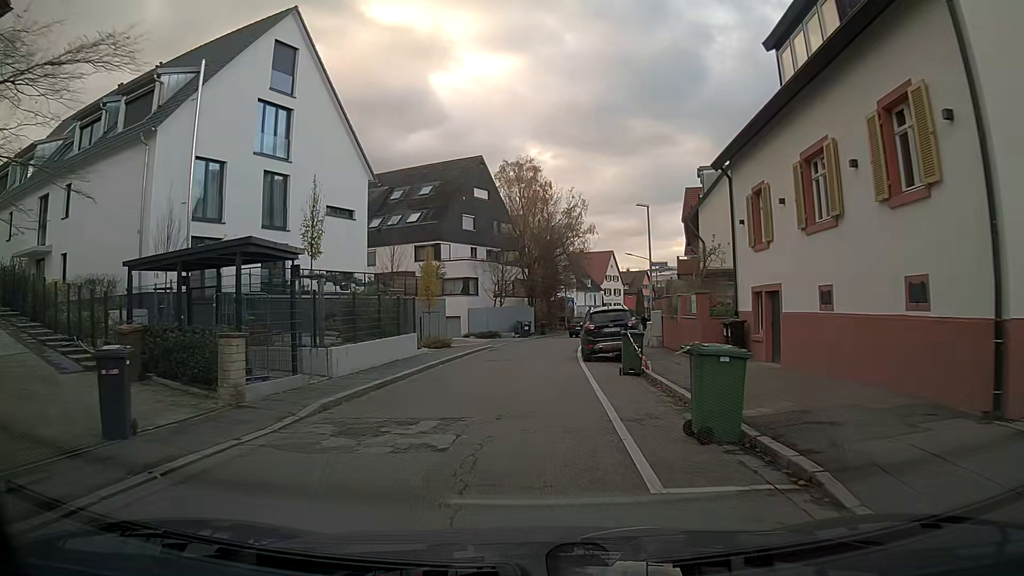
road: unclassified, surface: asphalt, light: Day
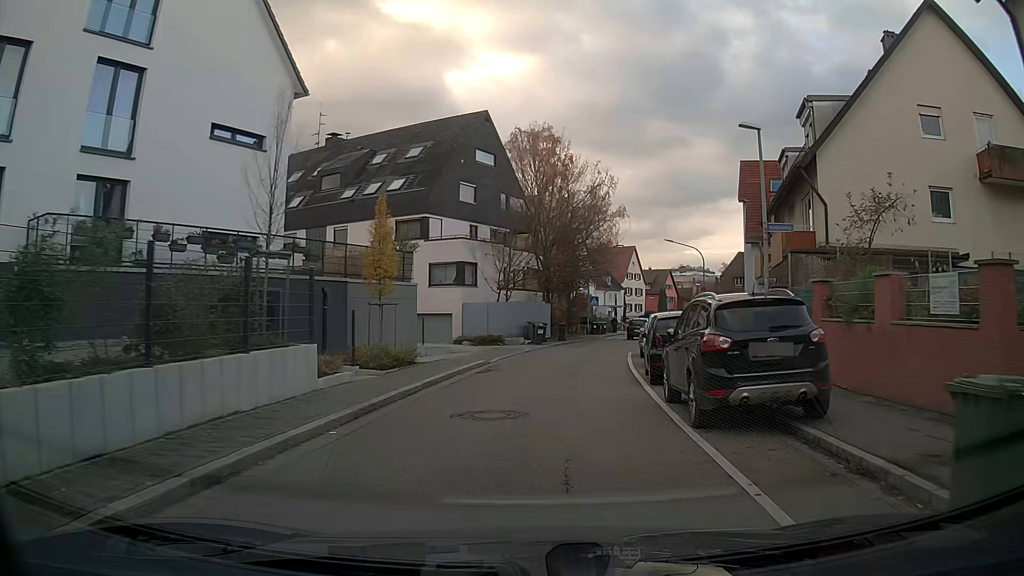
(0.0, +13.0) m; +1°
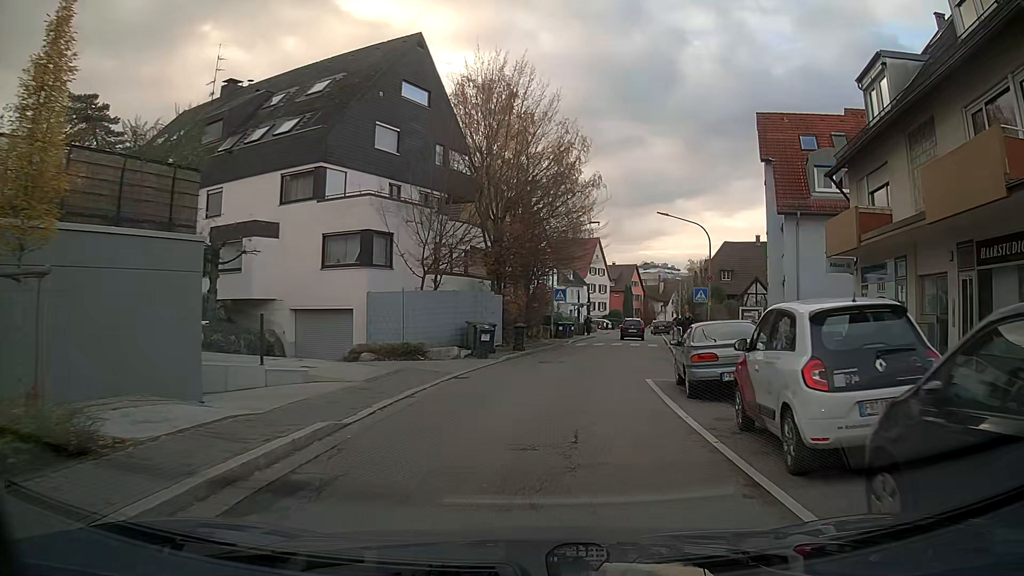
(+0.3, +13.2) m; +4°
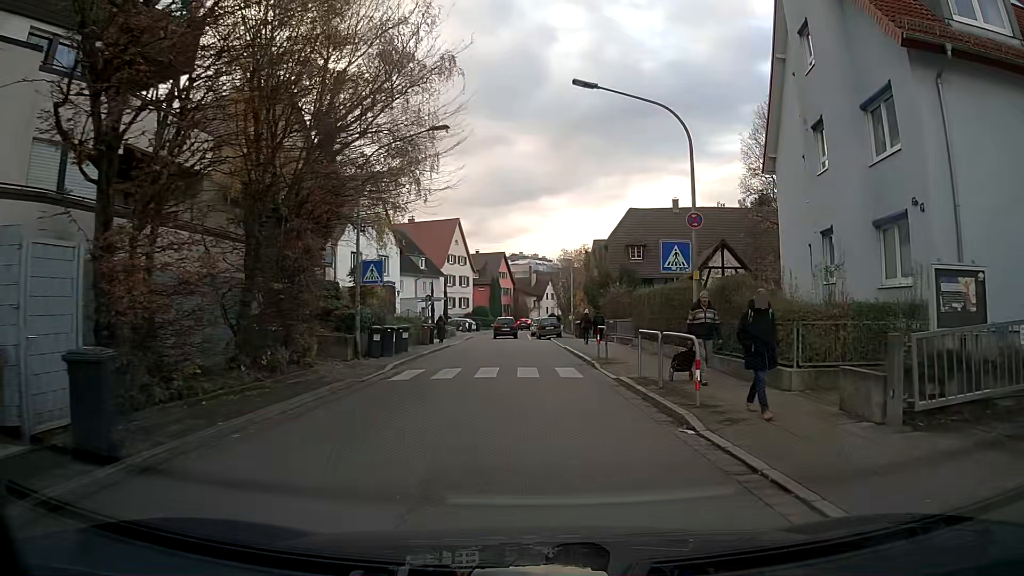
(+2.1, +21.0) m; +11°
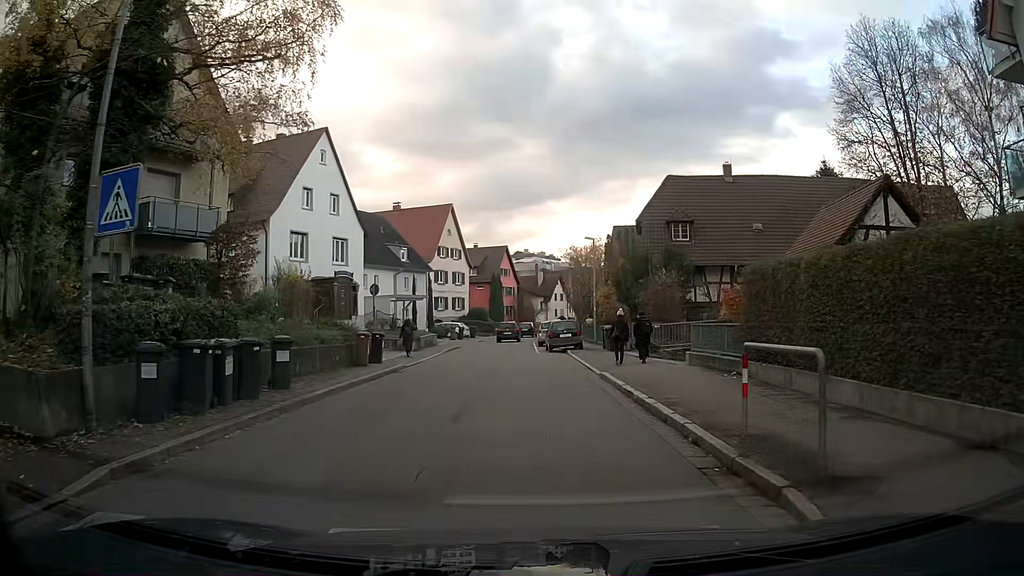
(-0.3, +14.3) m; -2°
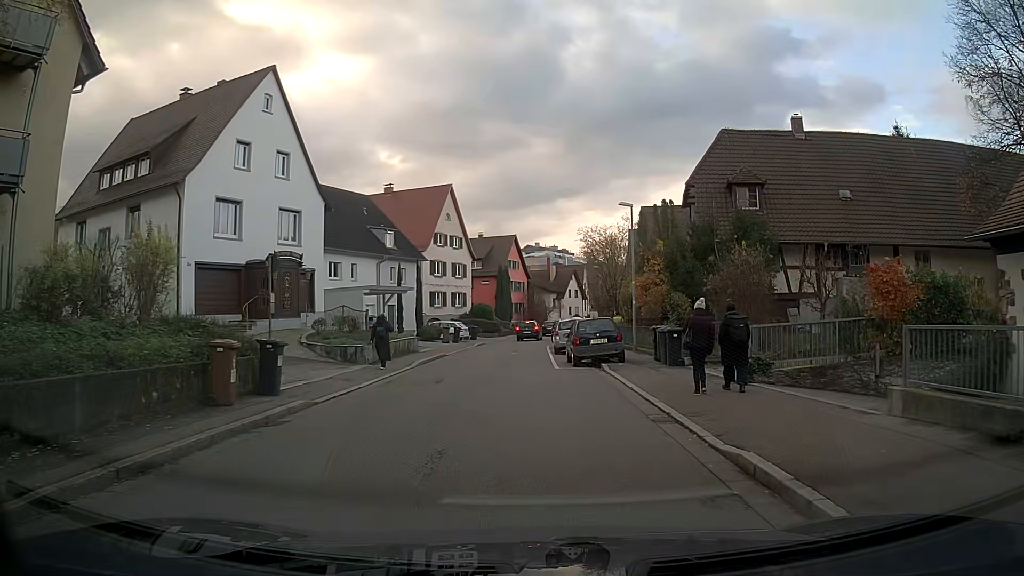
(0.0, +10.8) m; 0°
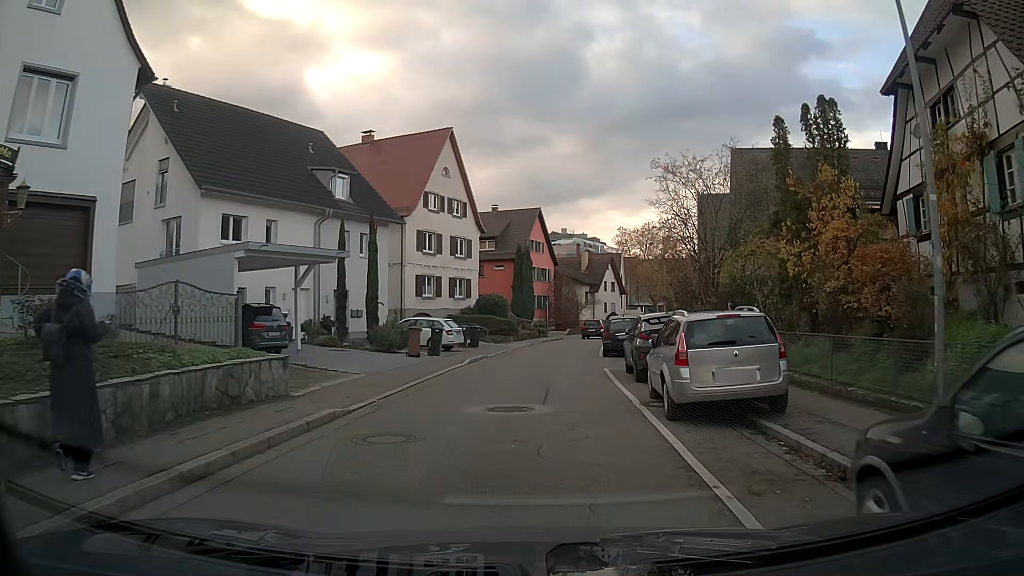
(-0.6, +19.6) m; -2°
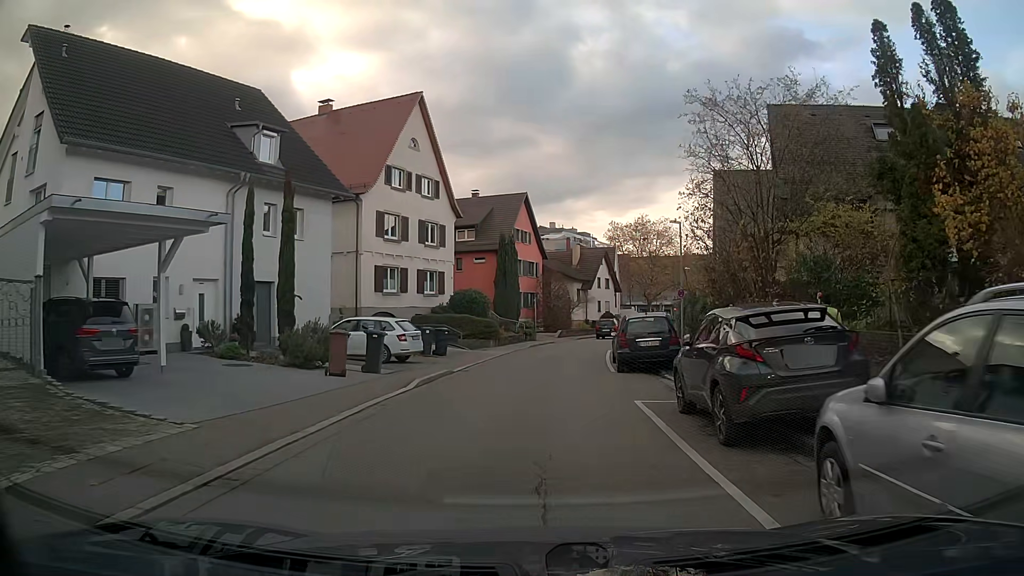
(+0.1, +8.1) m; +1°
